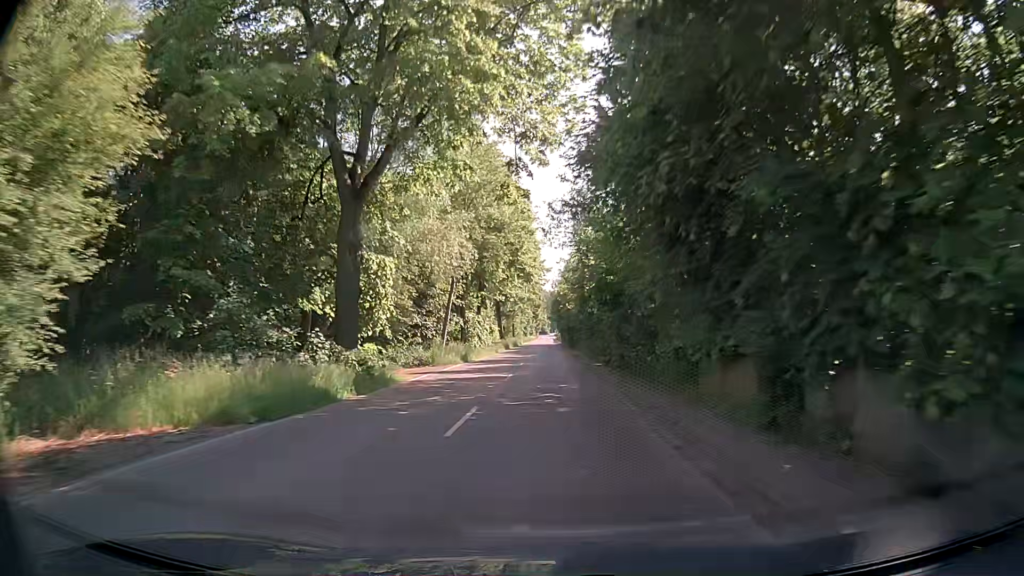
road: tertiary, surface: asphalt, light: Day
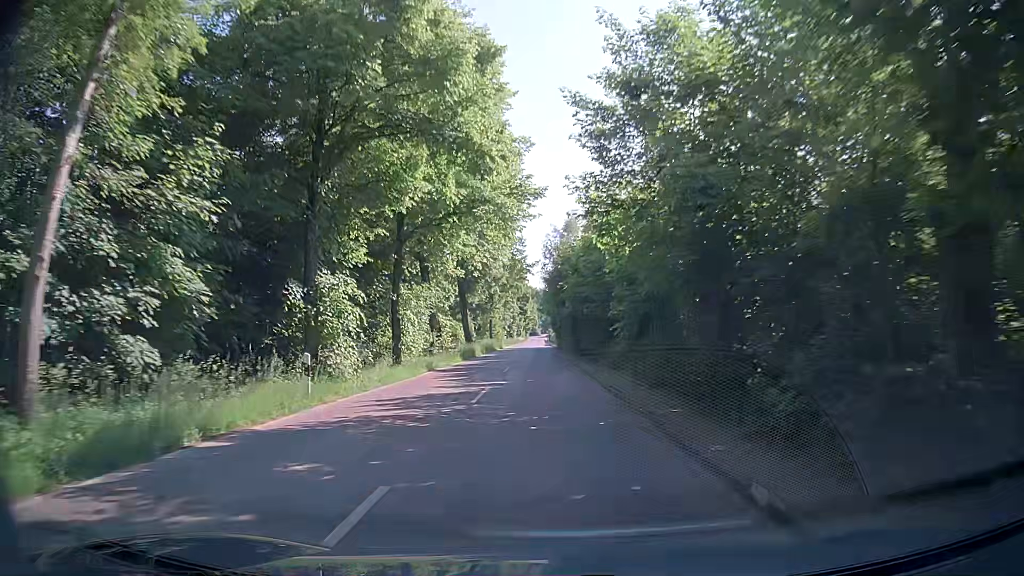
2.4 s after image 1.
(+0.3, +31.1) m; +2°
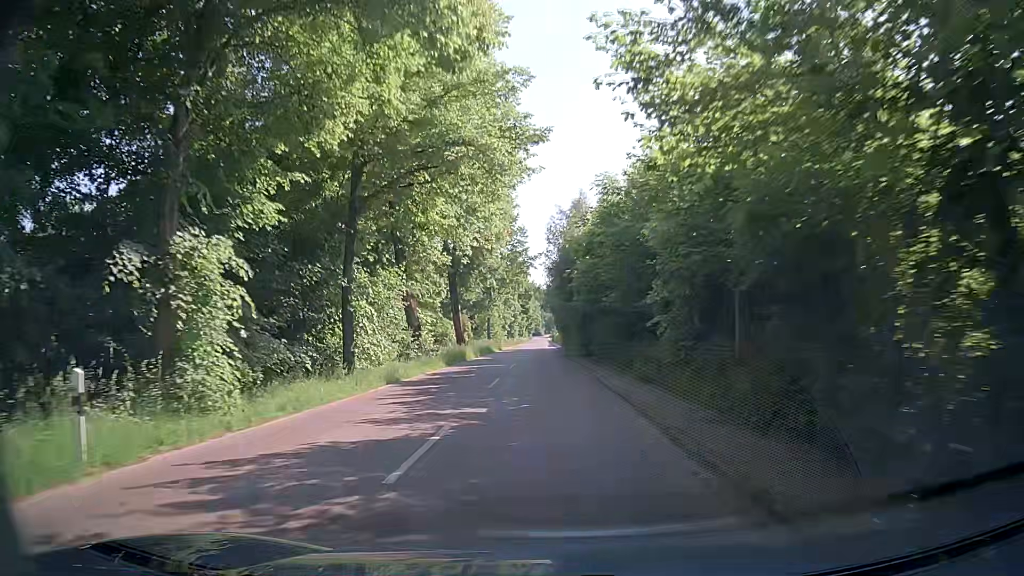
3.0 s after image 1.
(-0.1, +7.8) m; 0°
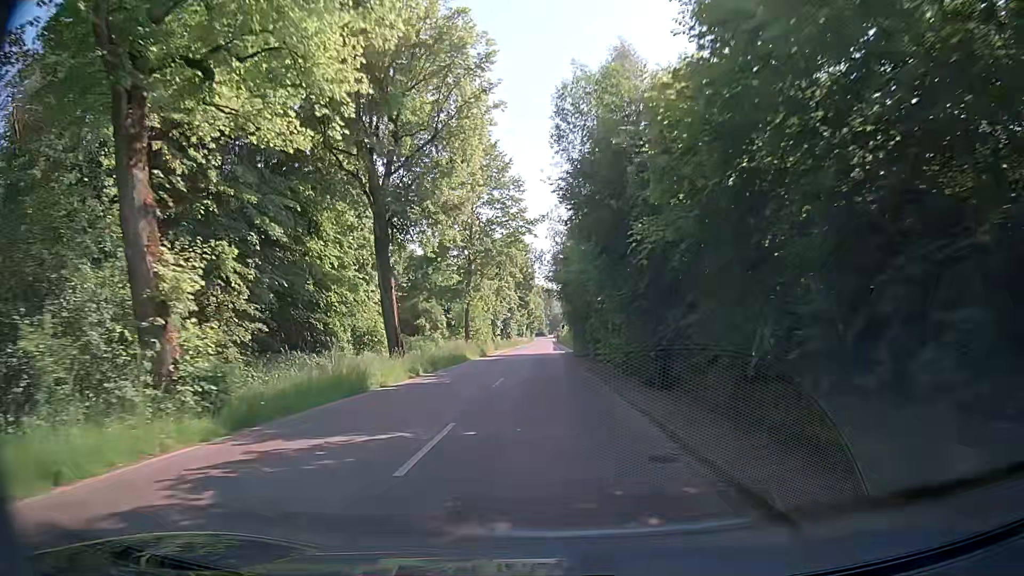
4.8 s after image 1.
(-0.3, +23.7) m; -1°
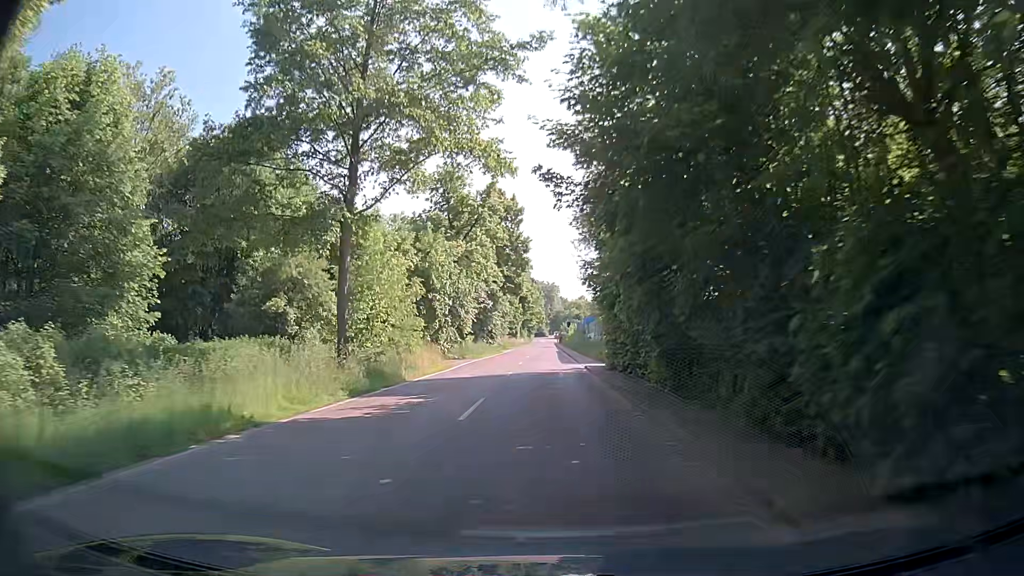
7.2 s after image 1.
(-0.2, +31.4) m; 0°
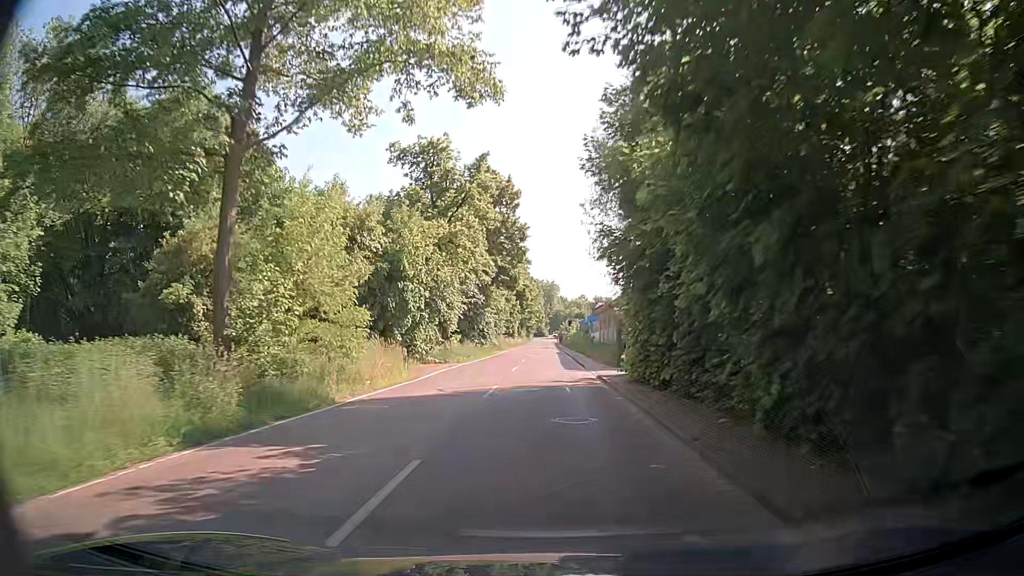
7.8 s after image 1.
(0.0, +7.7) m; 0°
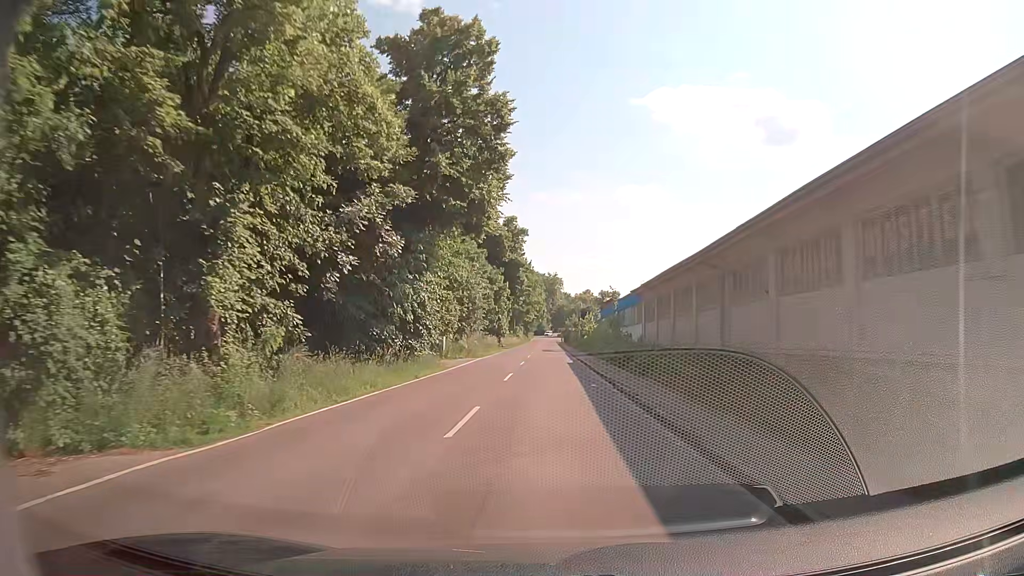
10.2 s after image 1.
(0.0, +30.3) m; 0°
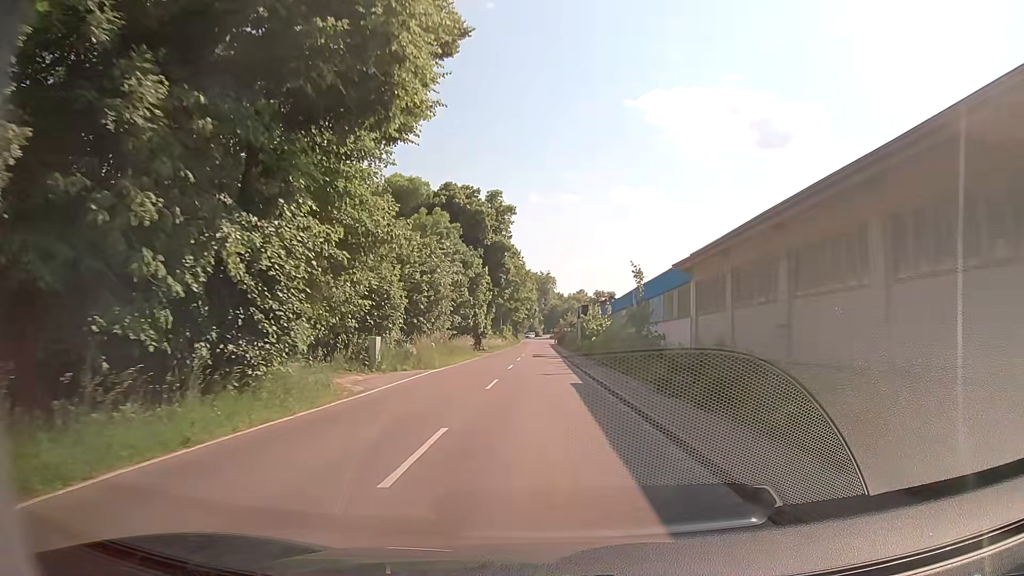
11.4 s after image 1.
(0.0, +15.0) m; +1°
(0, +10) (0, +20) (0, +30) (0, +40) (-1, +50) (-1, +60) (-1, +70) (-1, +80) (-1, +90) (-1, +100) m
